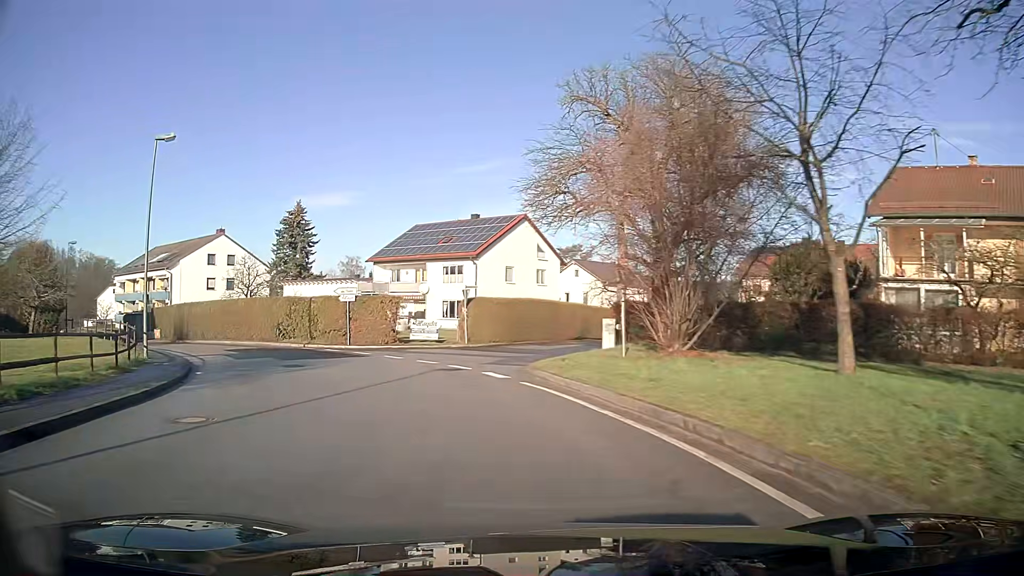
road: unclassified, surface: asphalt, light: Day
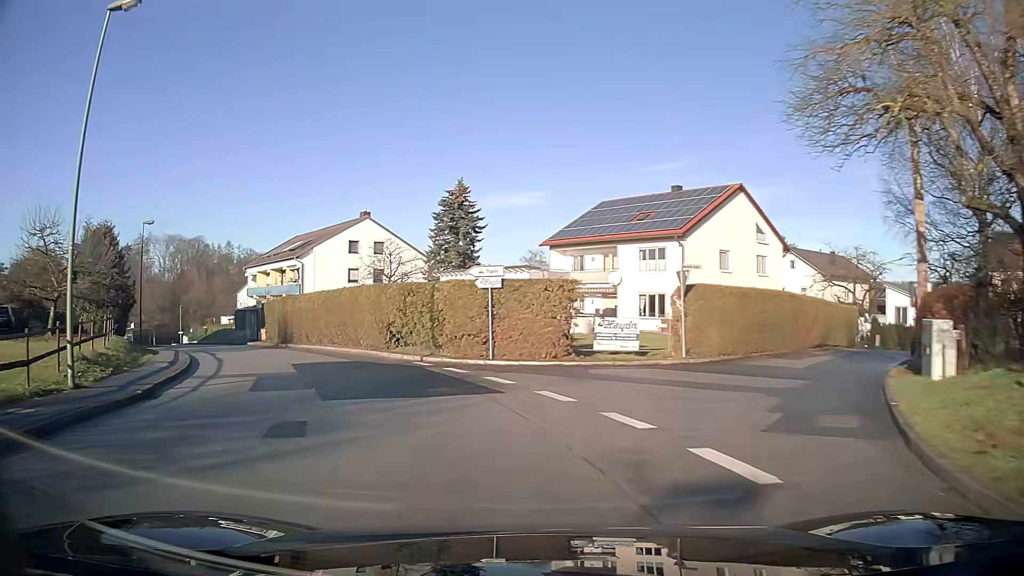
(-1.8, +12.7) m; -16°
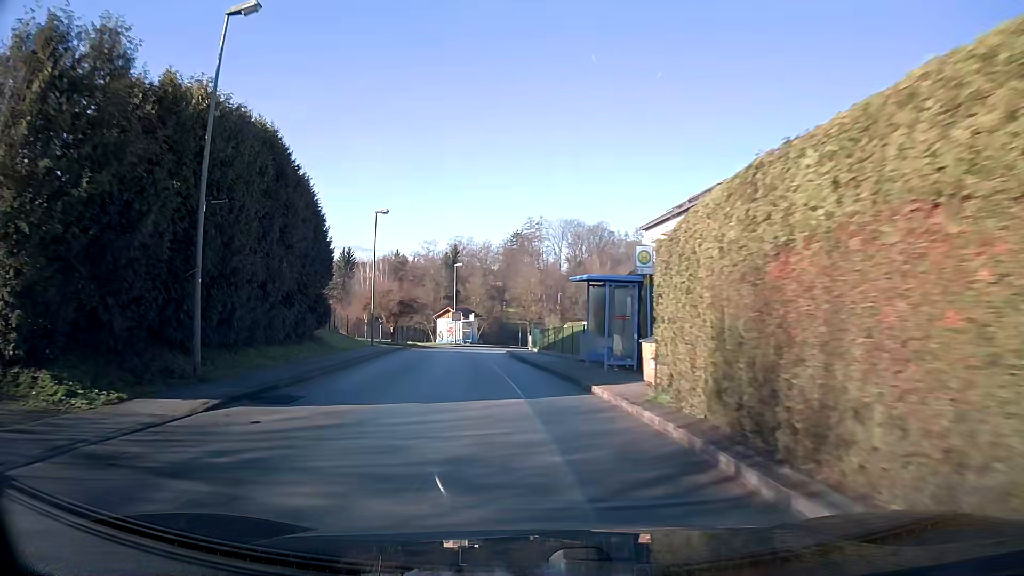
(-10.9, +31.1) m; -33°
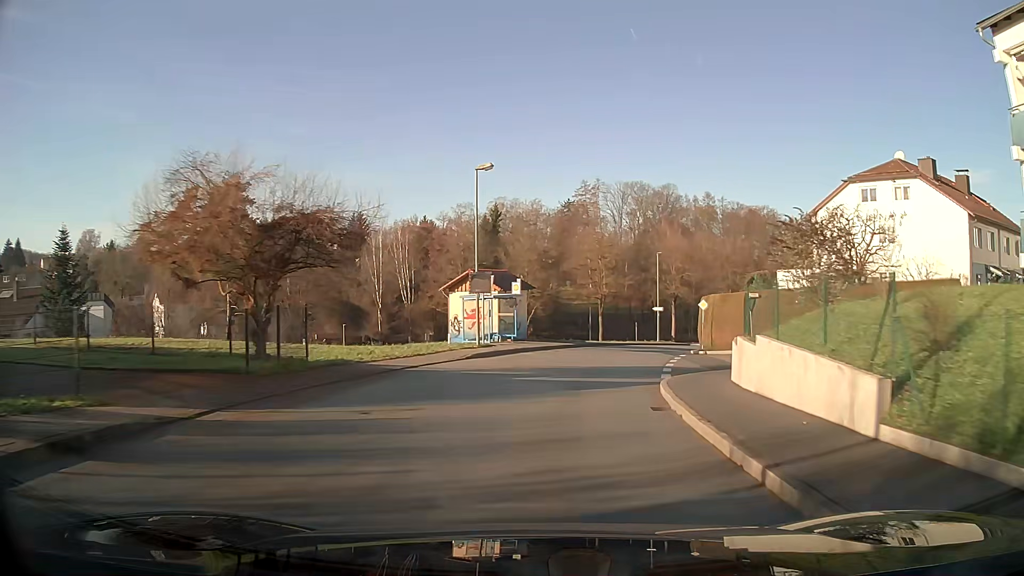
(-2.3, +37.1) m; -1°
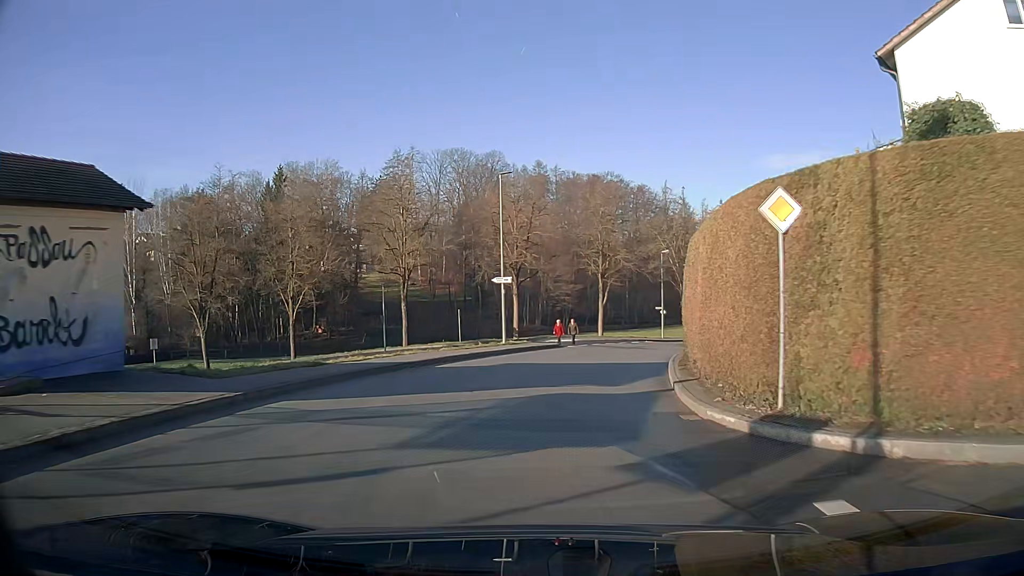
(+4.0, +29.2) m; +15°
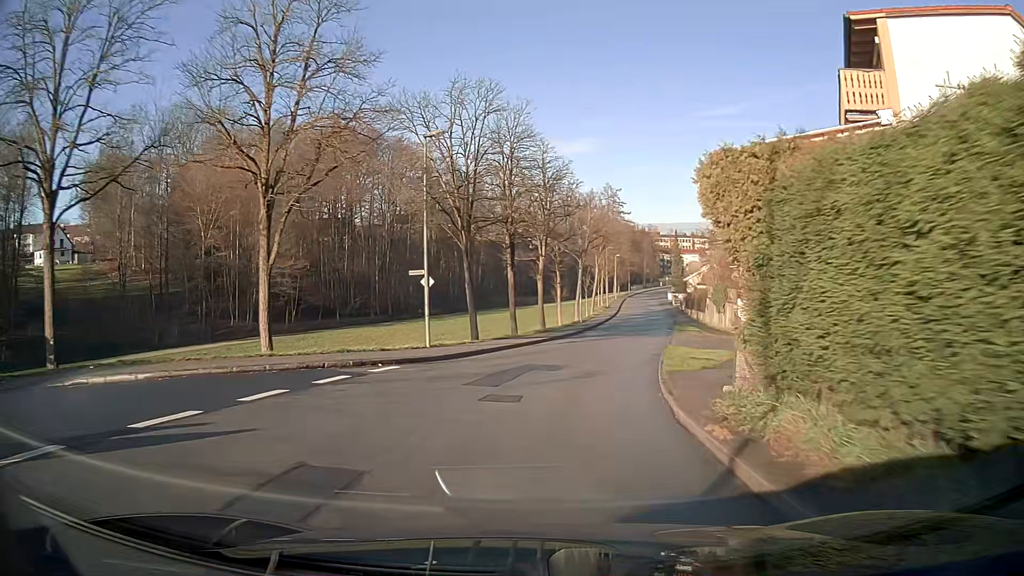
(+6.4, +36.5) m; +20°
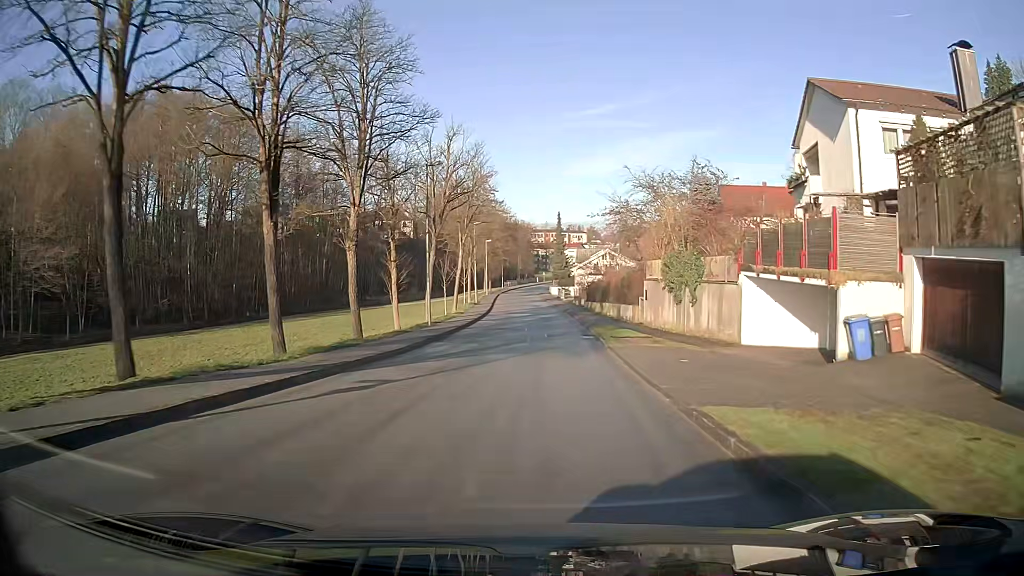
(+2.2, +23.1) m; +9°
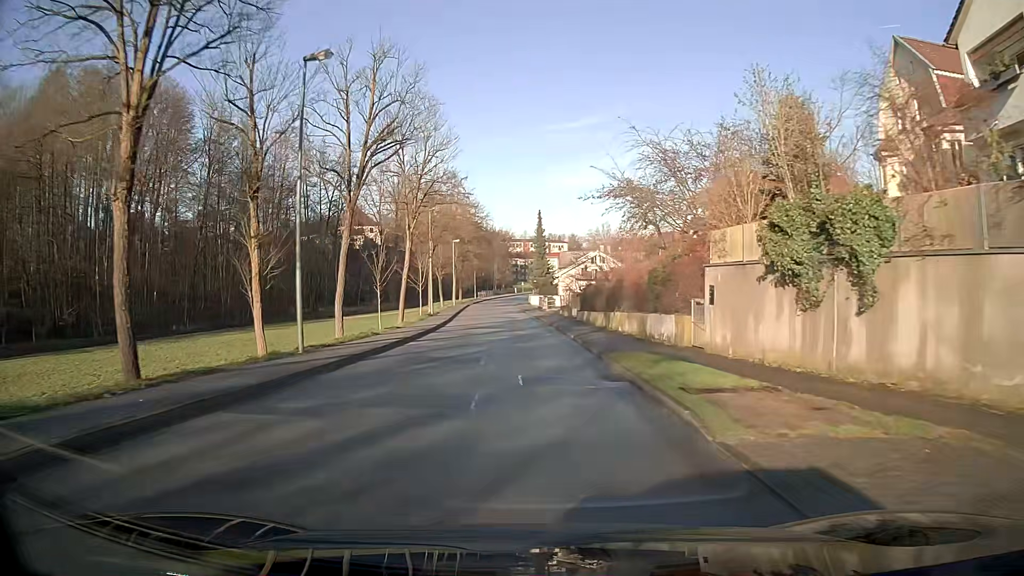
(+0.3, +15.7) m; +2°
(0, +10) (0, +20) (0, +30) (-1, +40) (-1, +50) (-2, +60) (-3, +70) (-3, +80) (-3, +90) (-3, +100) m
